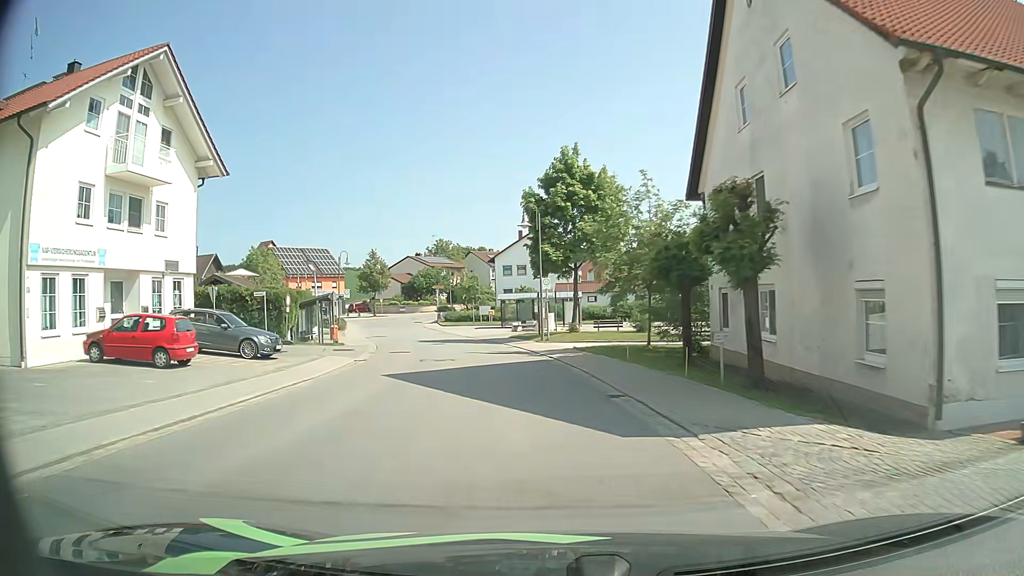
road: secondary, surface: asphalt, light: Day
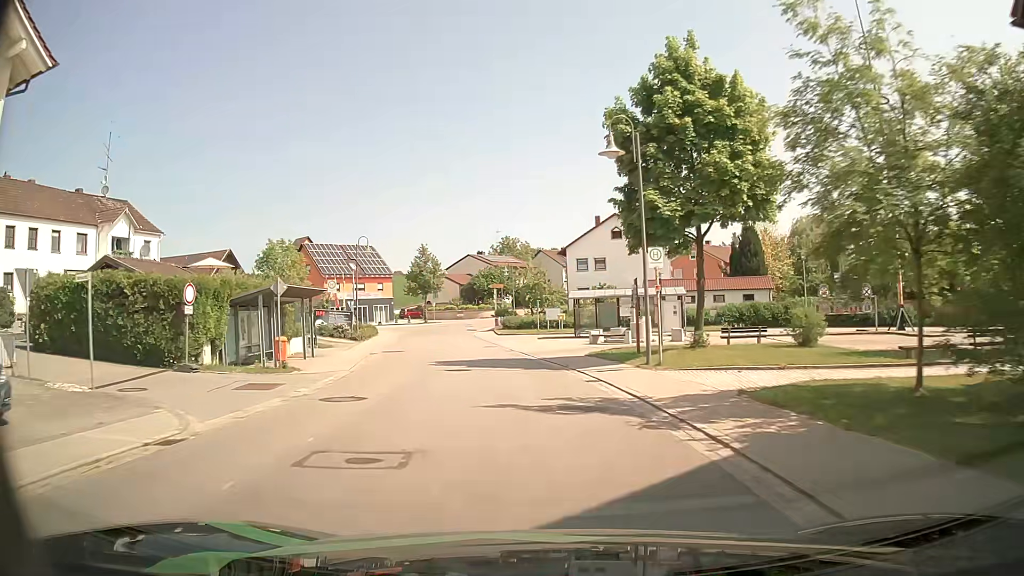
(-0.9, +15.7) m; -7°
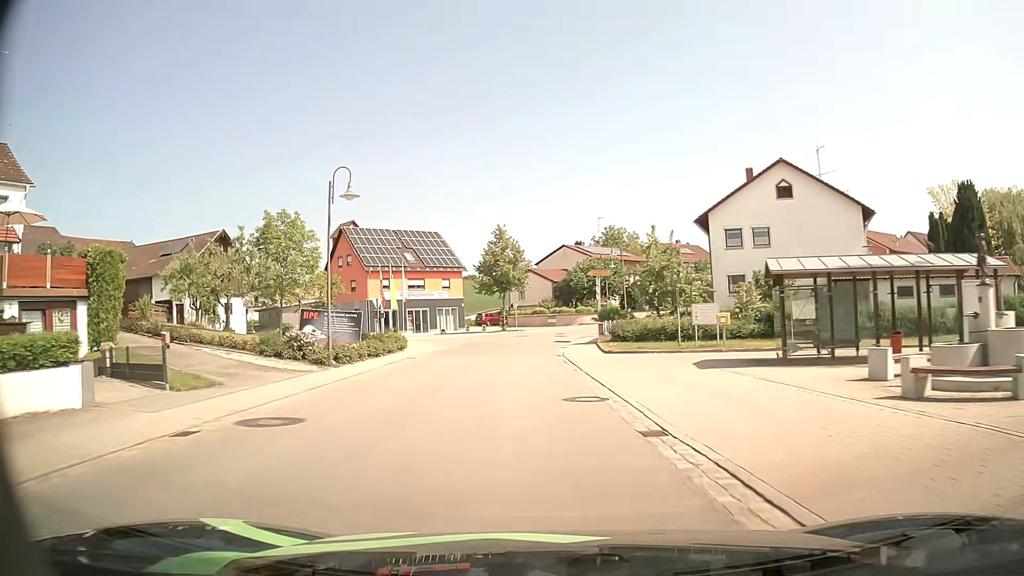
(-1.6, +23.0) m; -9°
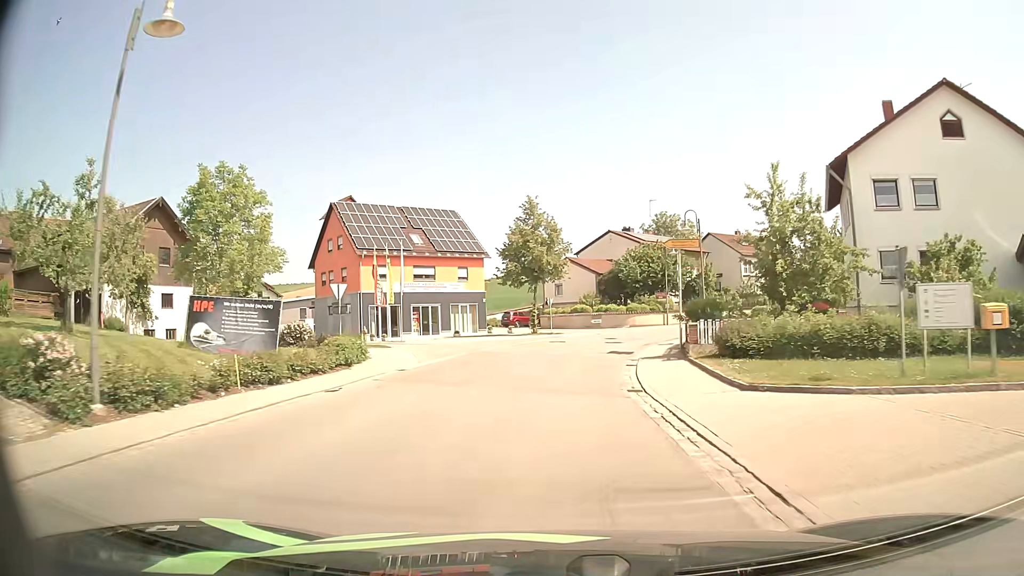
(-0.4, +15.2) m; -3°
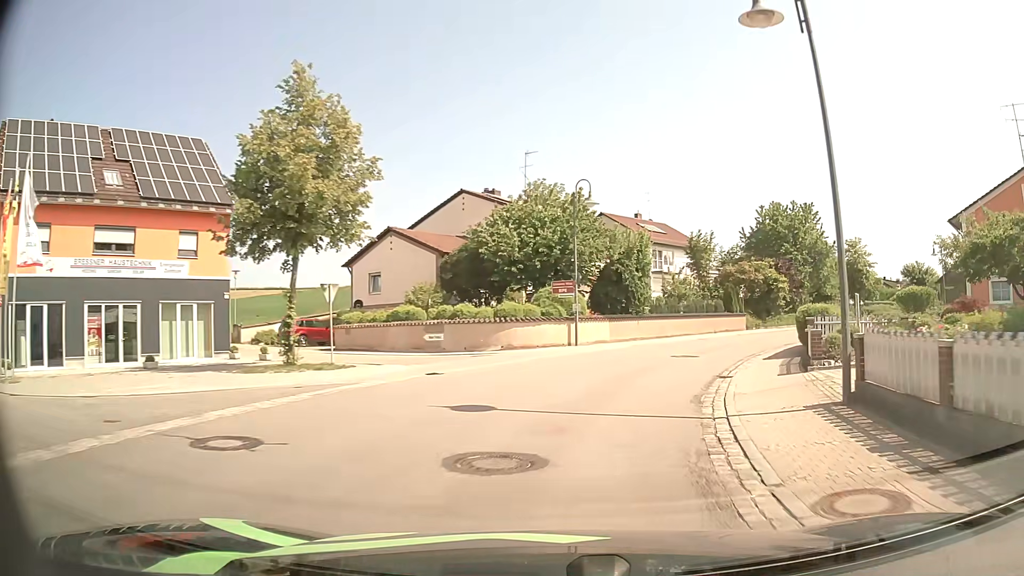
(+1.9, +28.3) m; +12°
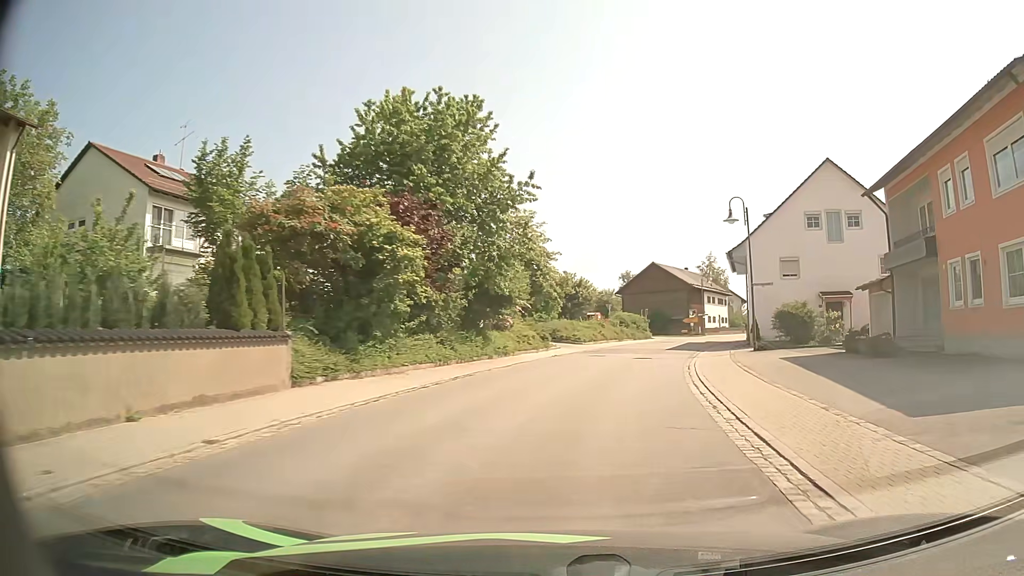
(+10.1, +31.6) m; +34°
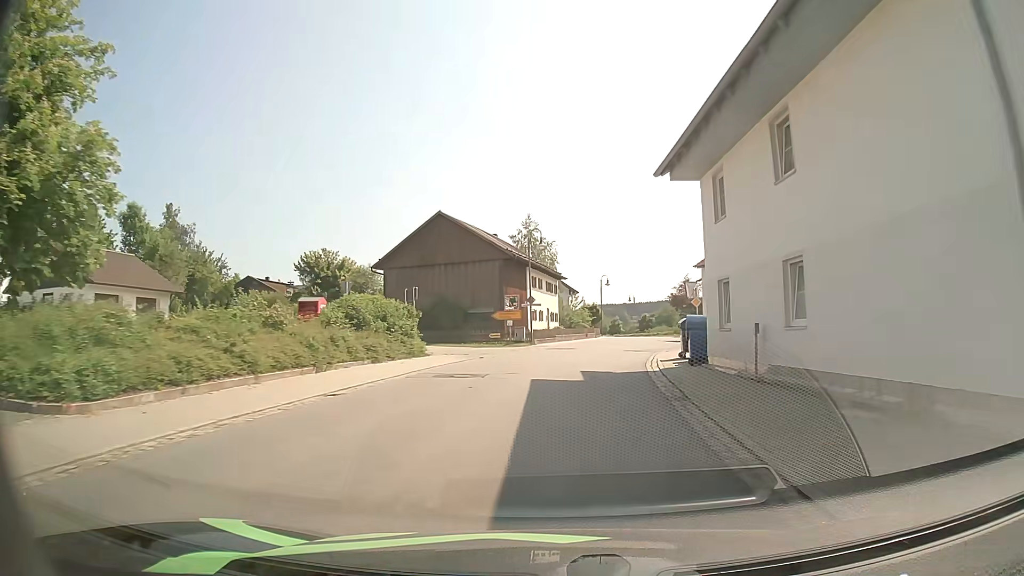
(+5.8, +35.7) m; +17°
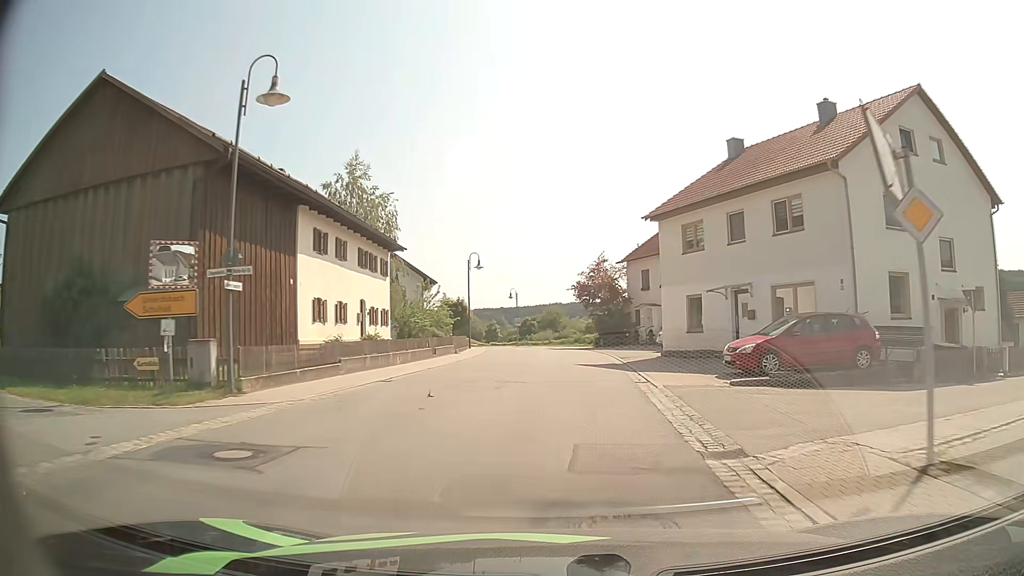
(+2.7, +27.8) m; +11°
(0, +10) (+1, +20) (+1, +30) (+1, +40) (+1, +50) (-1, +60) (-3, +70) (-5, +79) (-9, +89) (-13, +98) m
